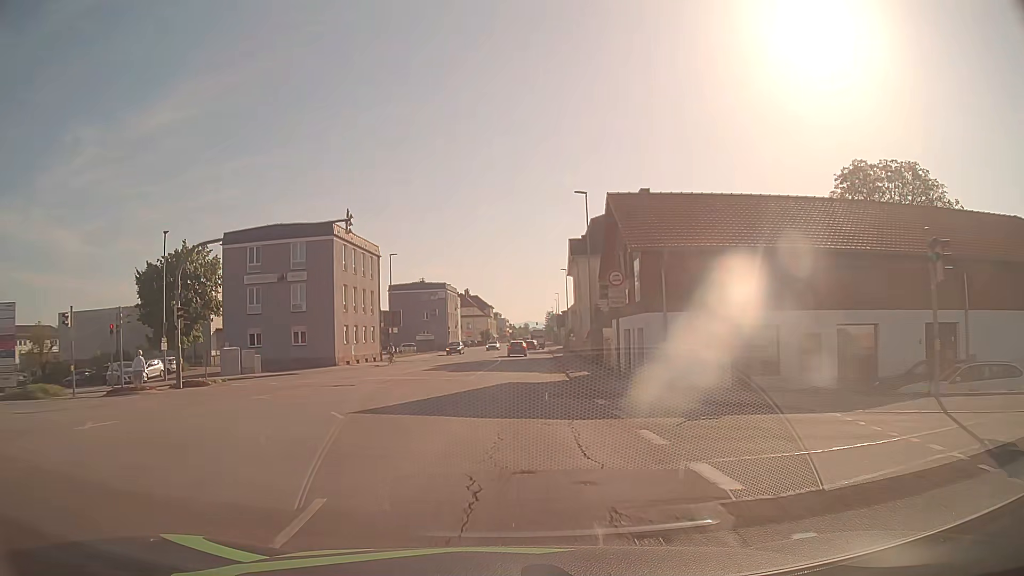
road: tertiary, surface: asphalt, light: Day
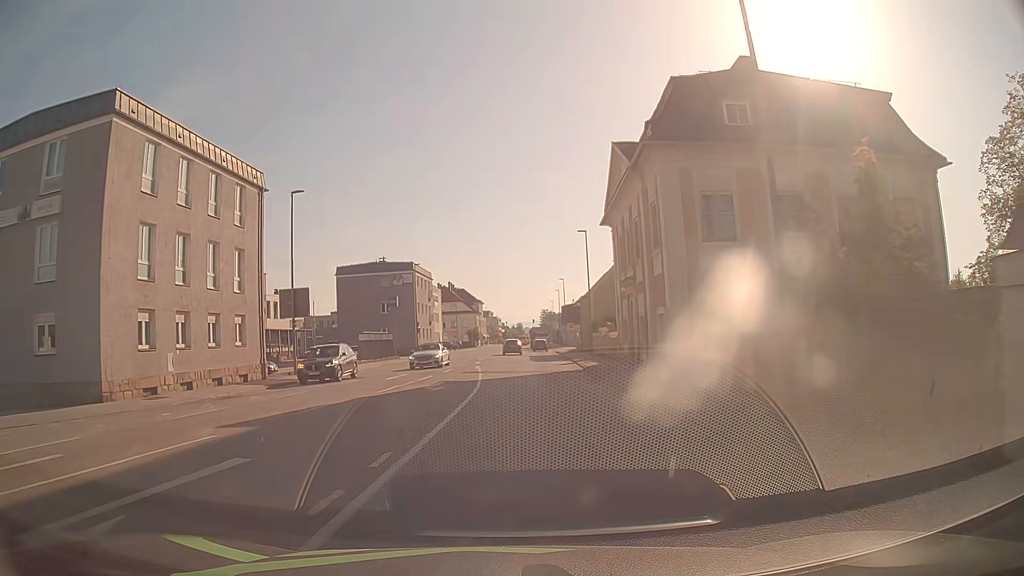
(+0.1, +28.7) m; +1°
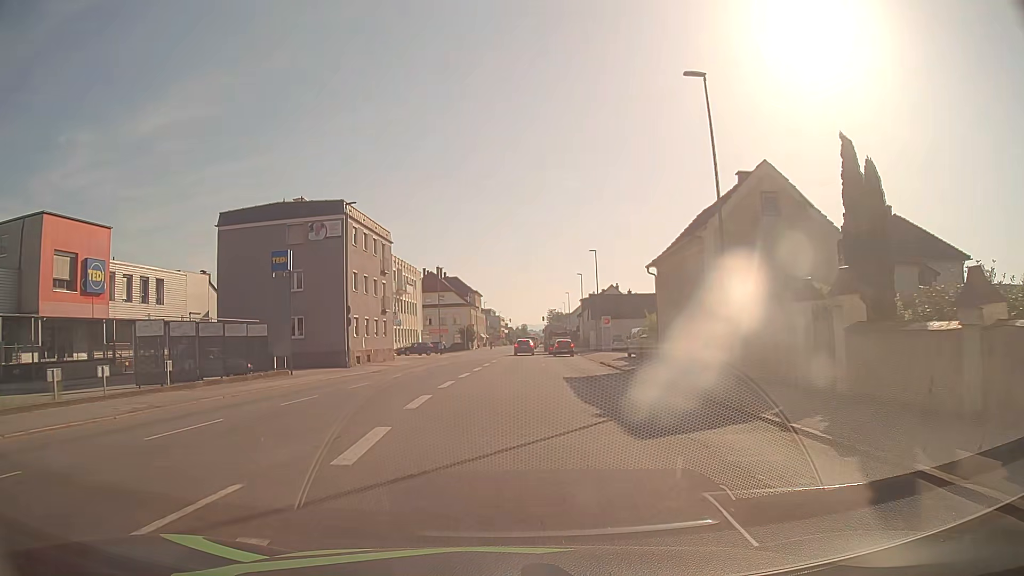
(+0.2, +34.0) m; 0°
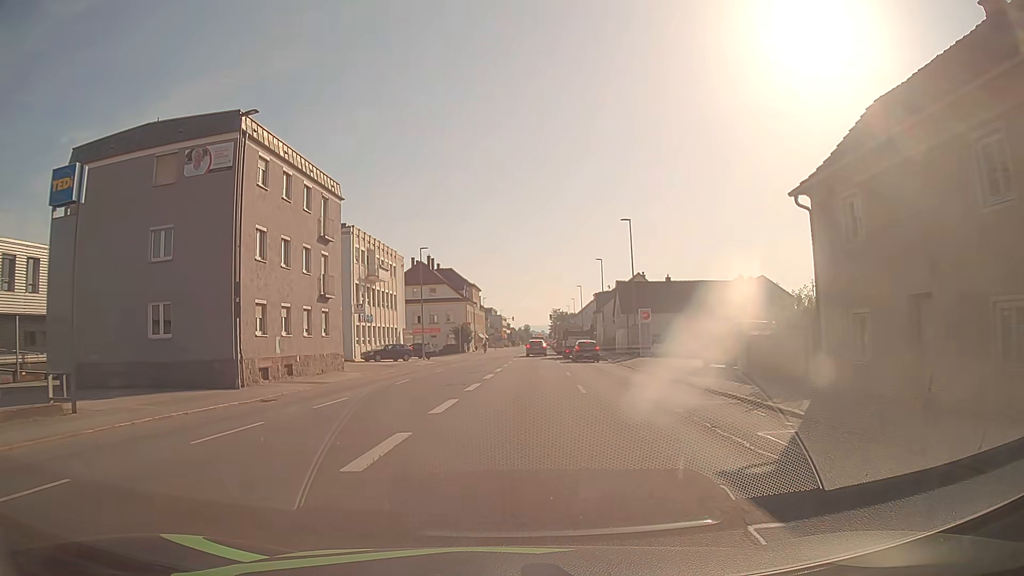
(-0.1, +18.1) m; -1°
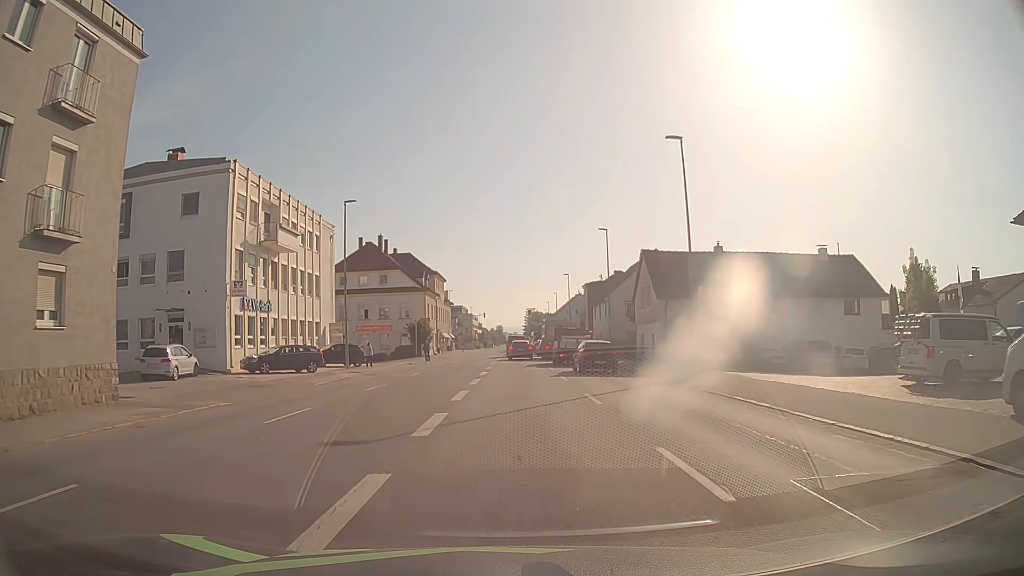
(+0.4, +21.2) m; +3°
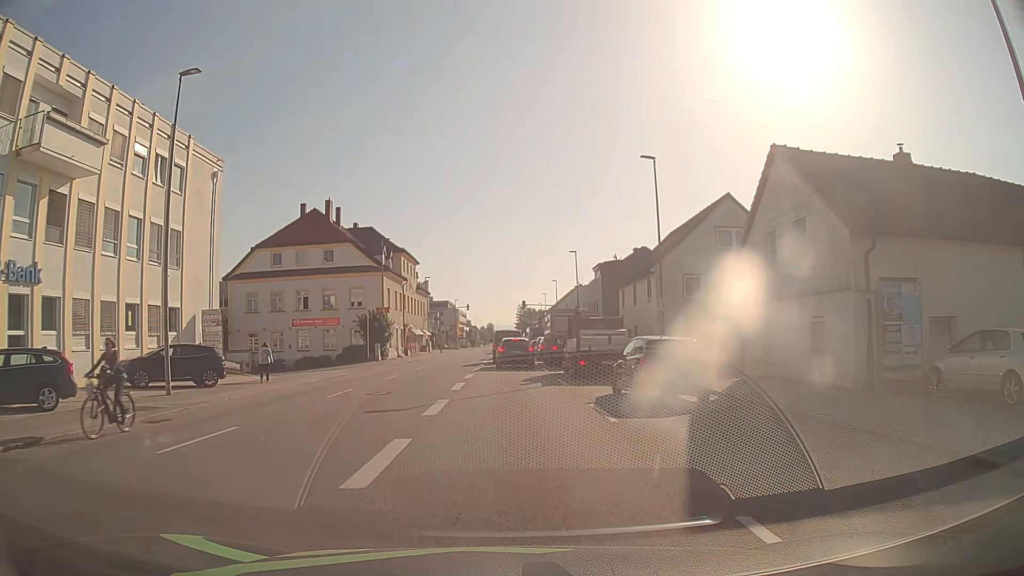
(+0.3, +21.4) m; +1°
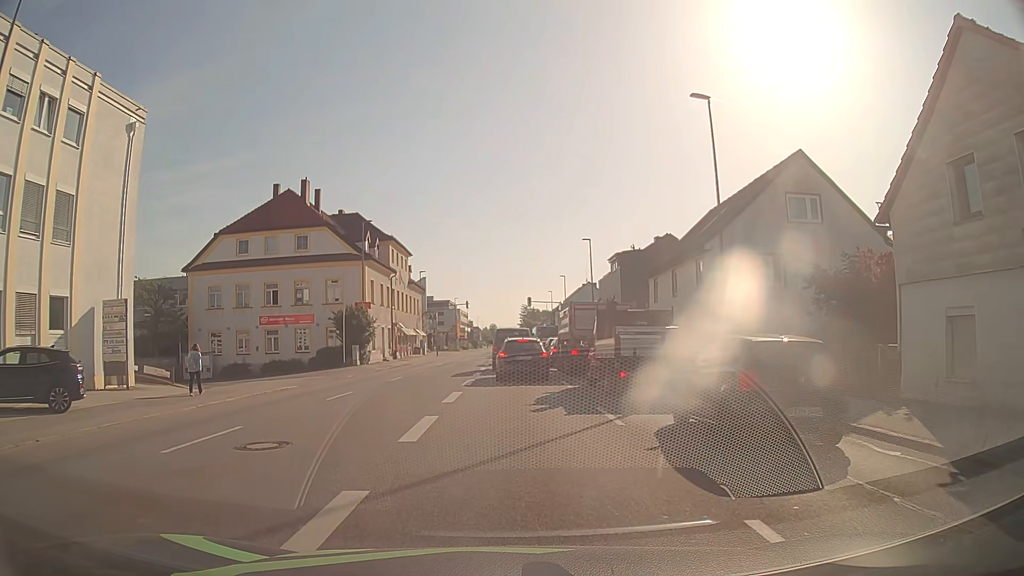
(0.0, +9.0) m; -1°
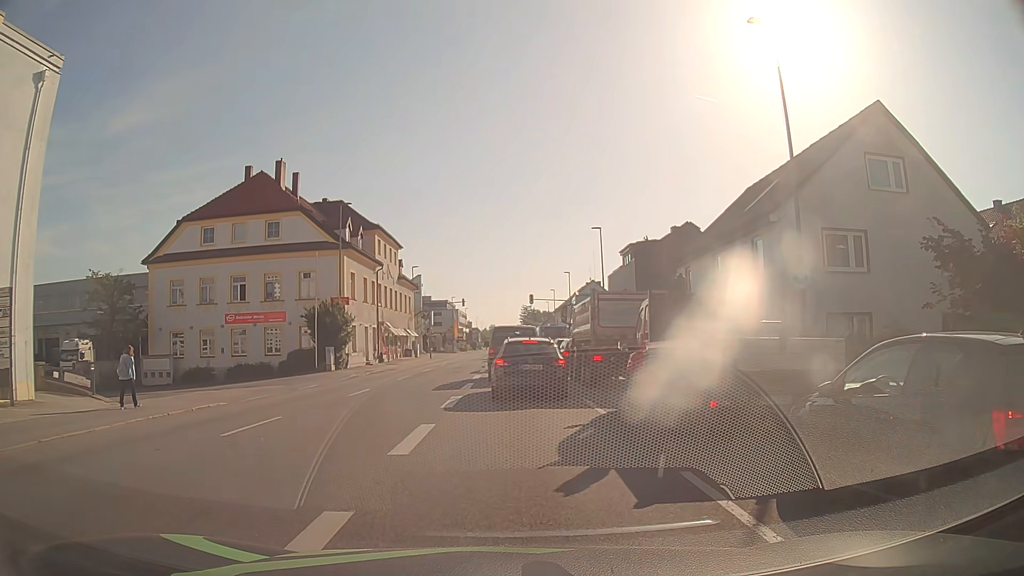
(+0.1, +6.6) m; +1°
(0, +10) (0, +20) (0, +30) (0, +40) (0, +50) (0, +60) (0, +70) (0, +80) (0, +90) (0, +100) m
